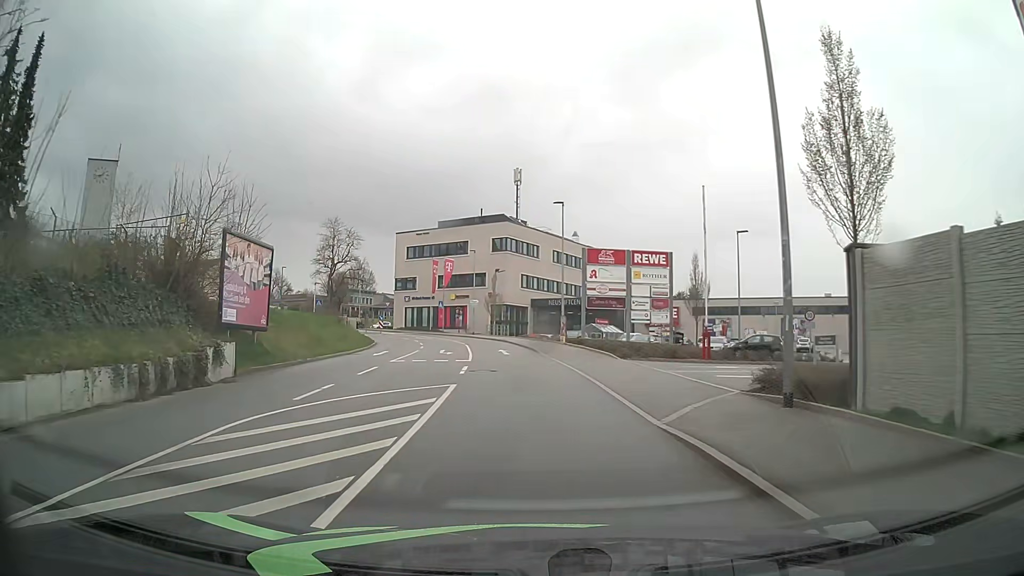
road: tertiary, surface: asphalt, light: Day
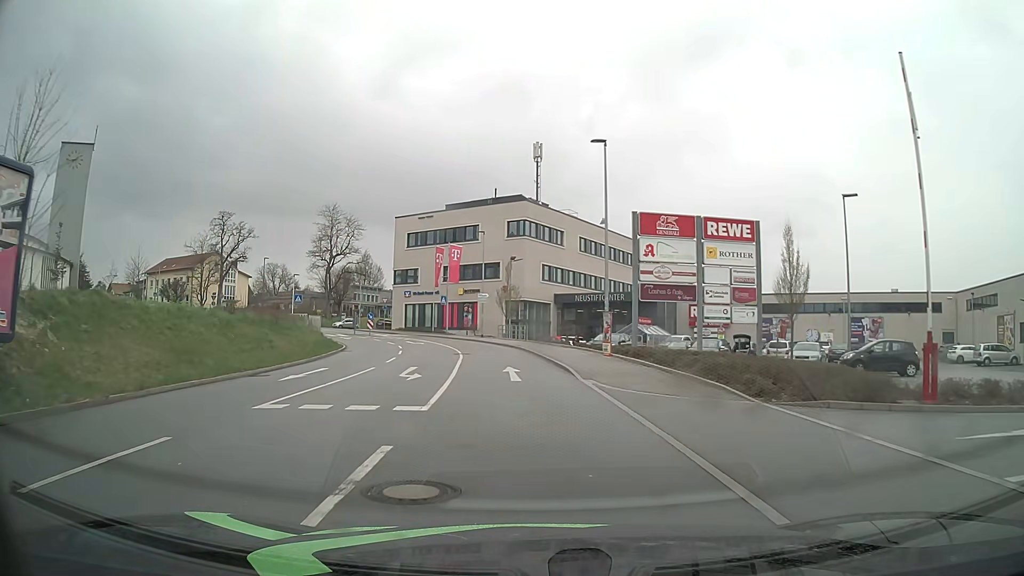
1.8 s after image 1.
(-0.1, +13.4) m; -1°
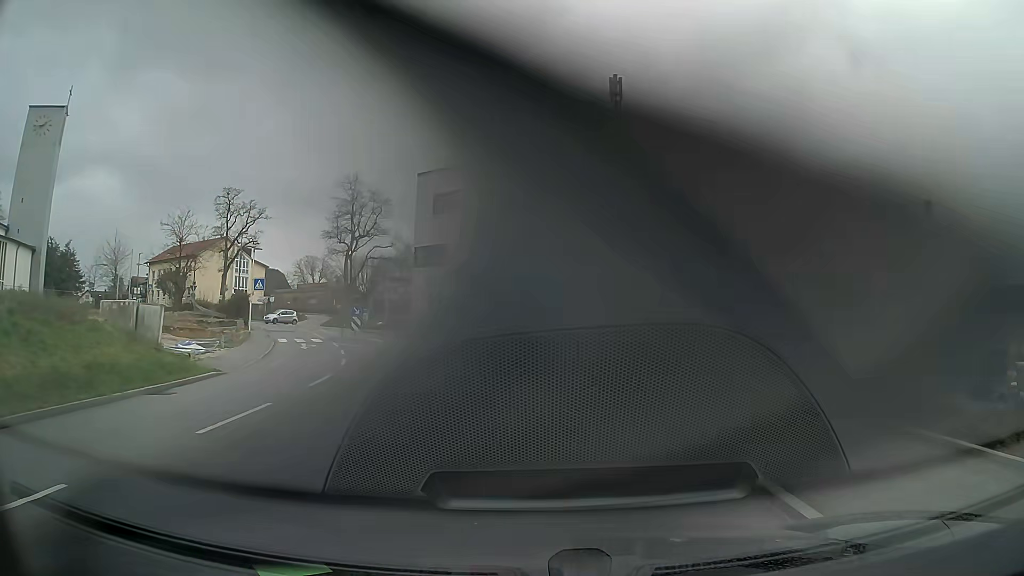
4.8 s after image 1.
(-1.1, +22.5) m; -6°
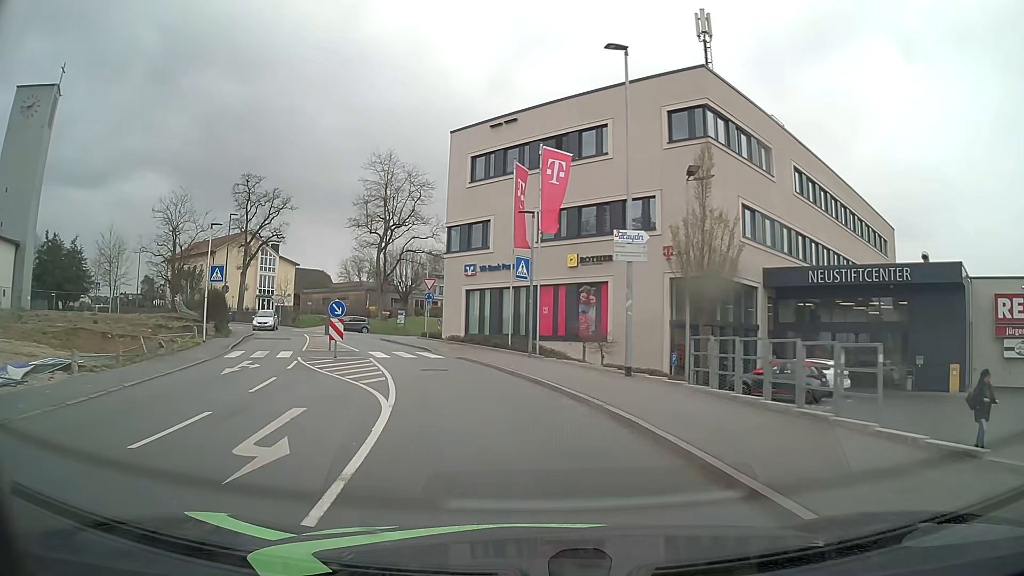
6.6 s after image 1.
(-0.4, +13.6) m; -5°
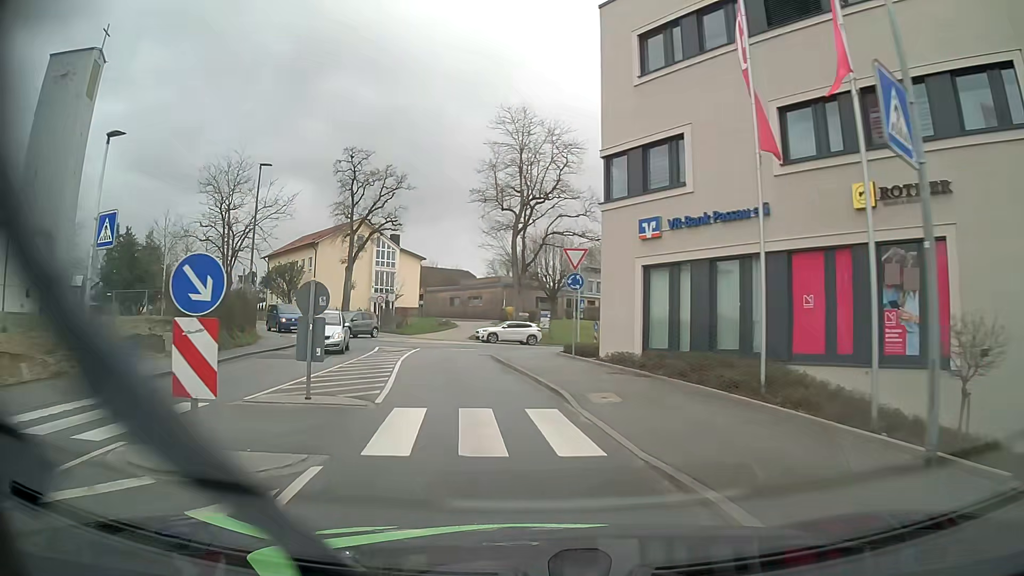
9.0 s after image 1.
(-1.9, +17.8) m; -14°
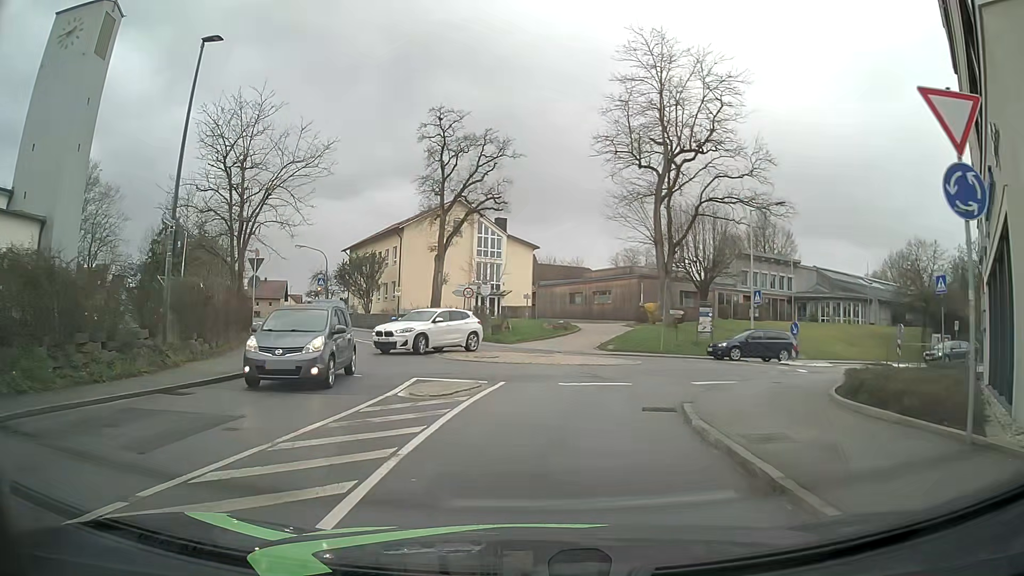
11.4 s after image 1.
(-1.5, +15.5) m; -10°
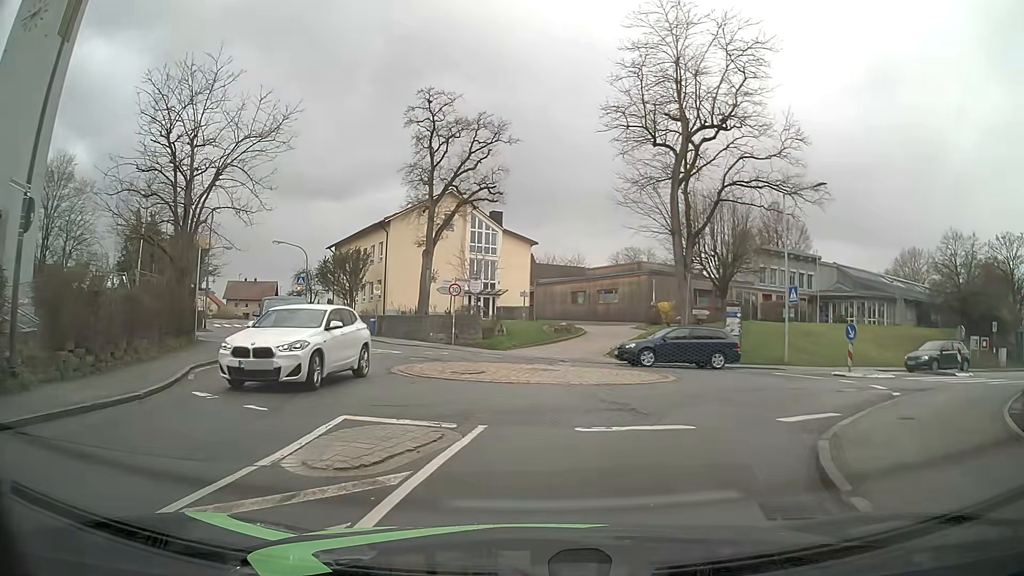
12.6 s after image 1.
(-0.1, +5.3) m; 0°
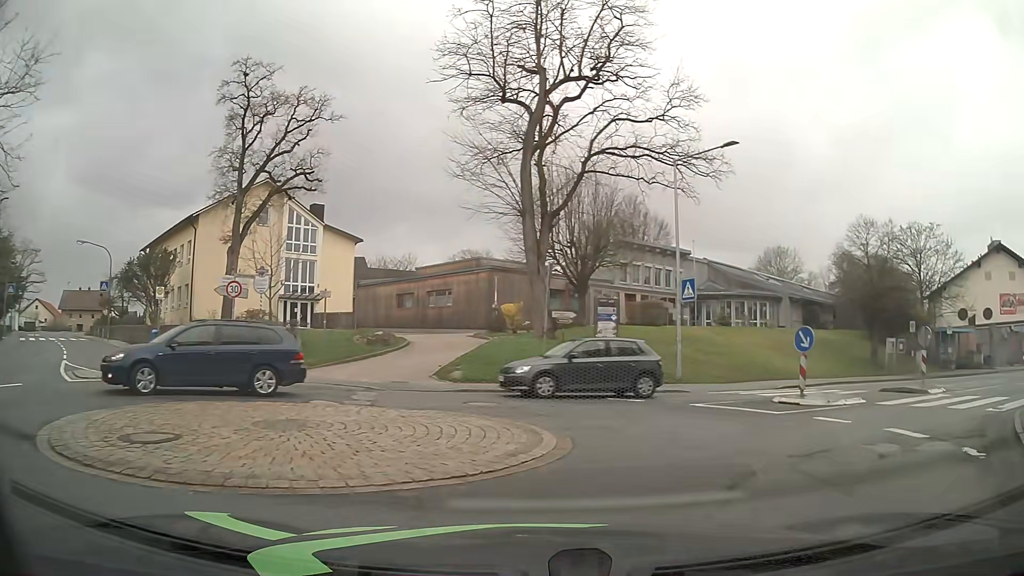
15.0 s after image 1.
(+0.8, +8.0) m; +16°
